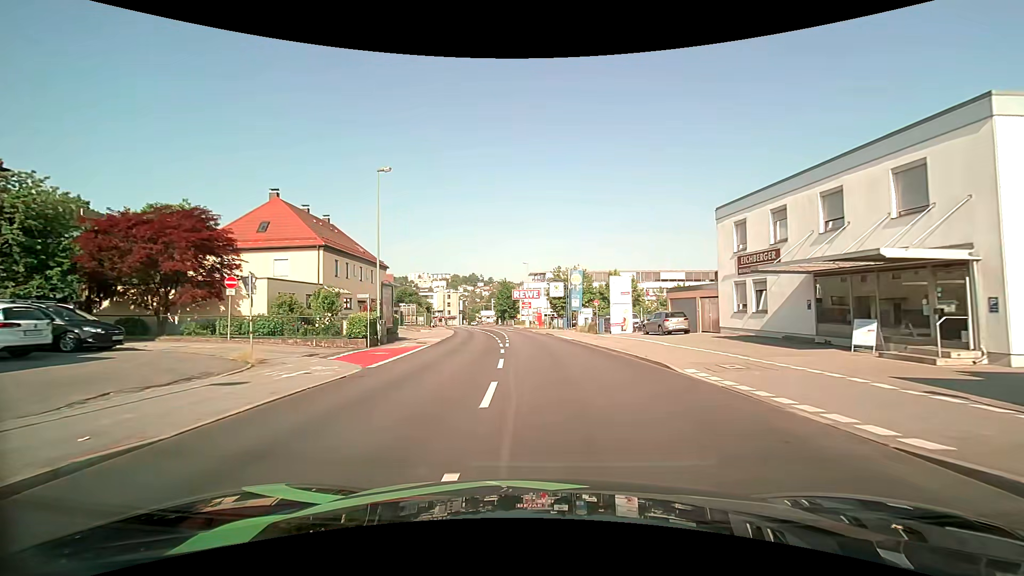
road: tertiary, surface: asphalt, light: Day
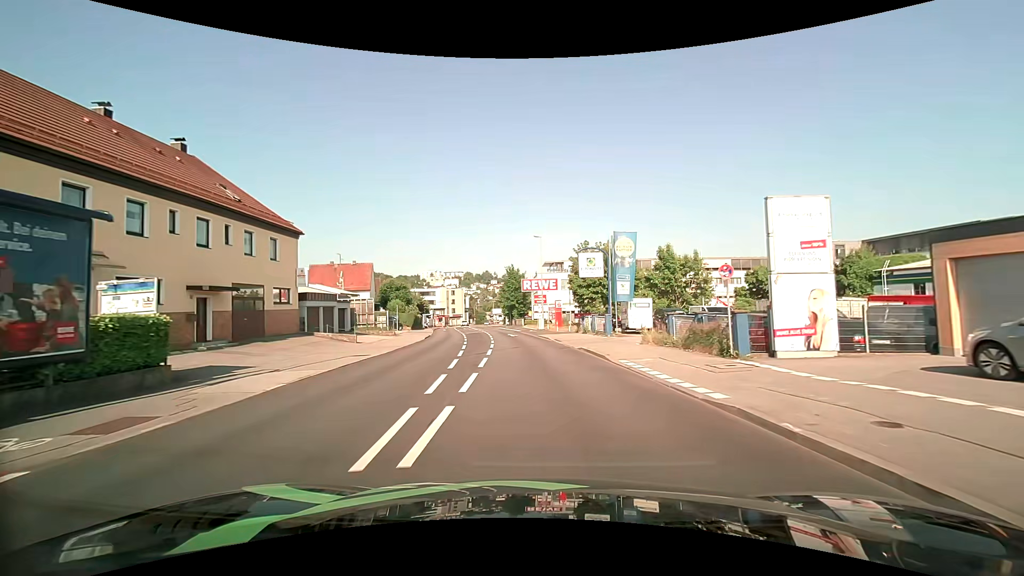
(-0.2, +24.1) m; -2°
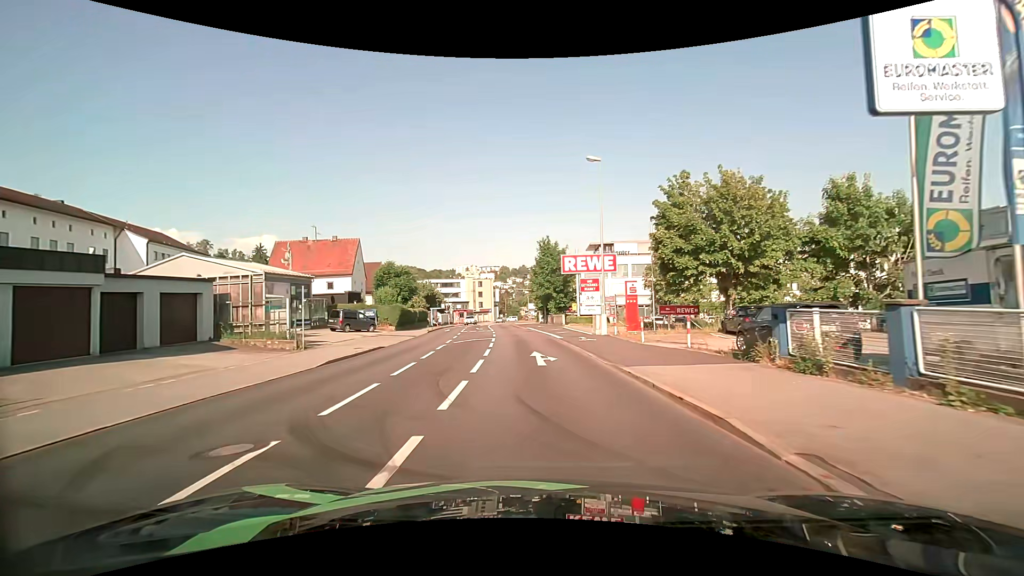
(-0.9, +25.1) m; -4°
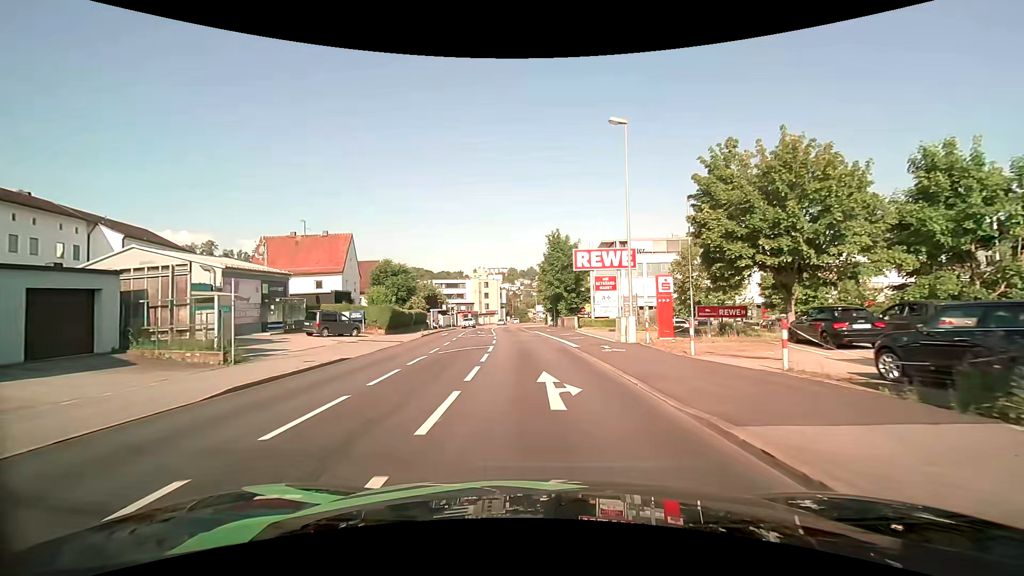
(0.0, +5.8) m; -1°
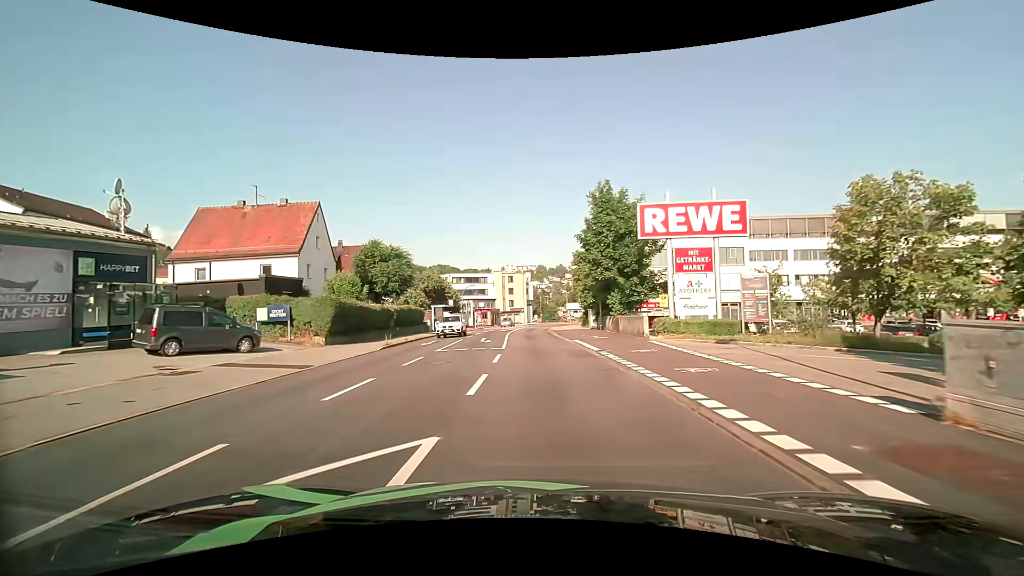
(-0.6, +17.6) m; -3°
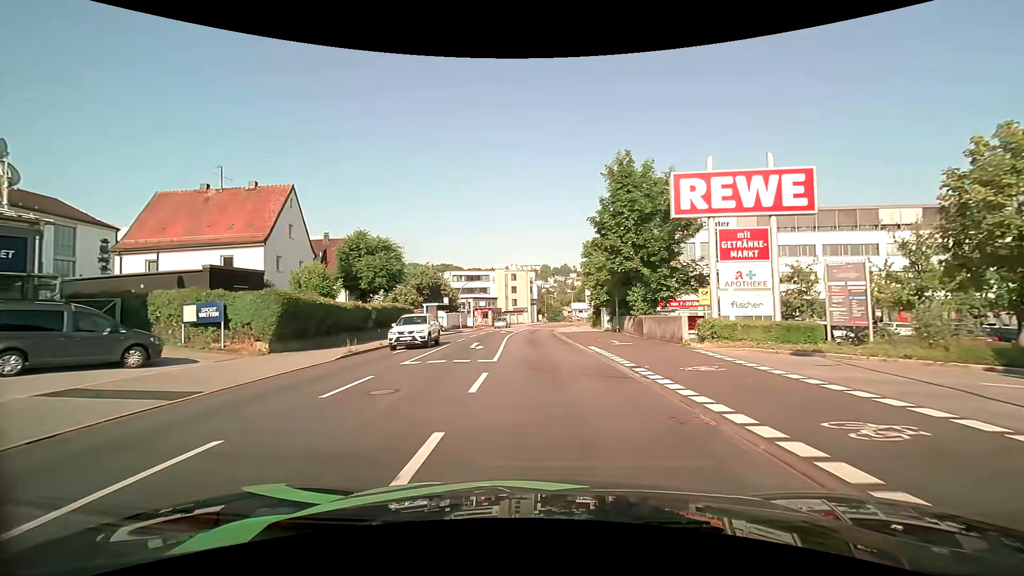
(0.0, +5.9) m; -1°
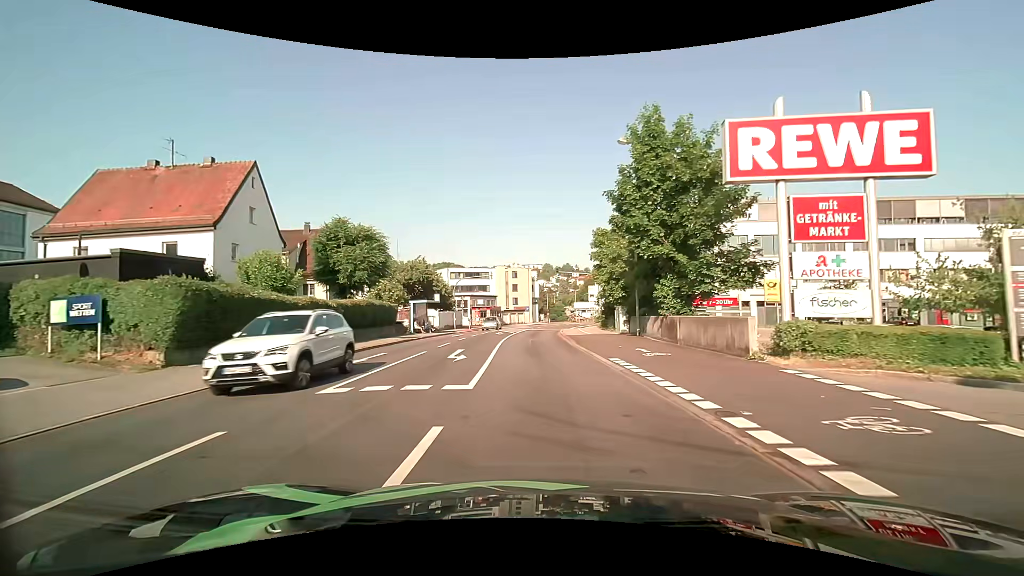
(0.0, +5.8) m; 0°
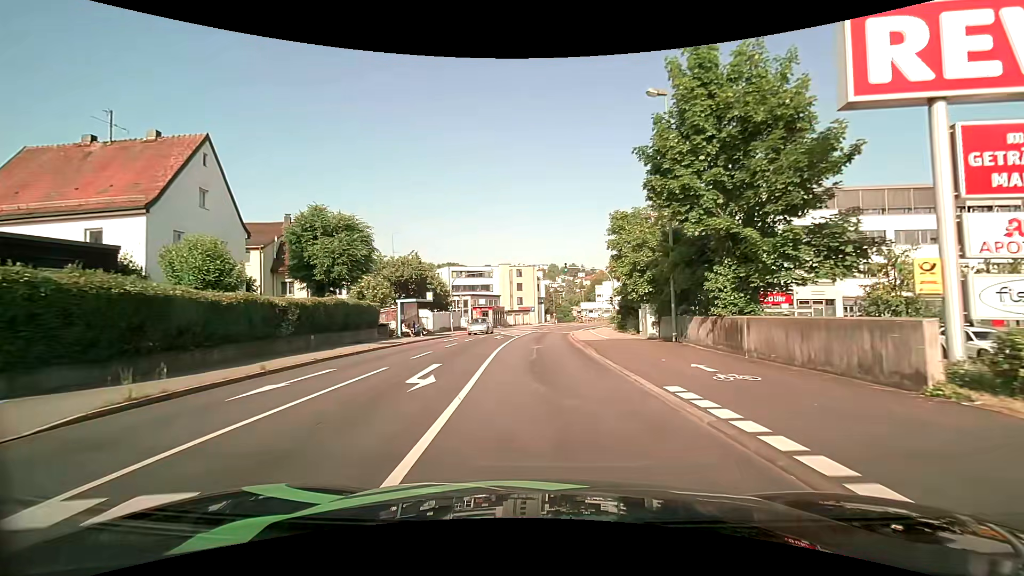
(0.0, +5.7) m; 0°
(0, +10) (0, +20) (0, +30) (0, +40) (+1, +50) (+1, +60) (+1, +70) (+3, +80) (+5, +90) (+7, +99) m
